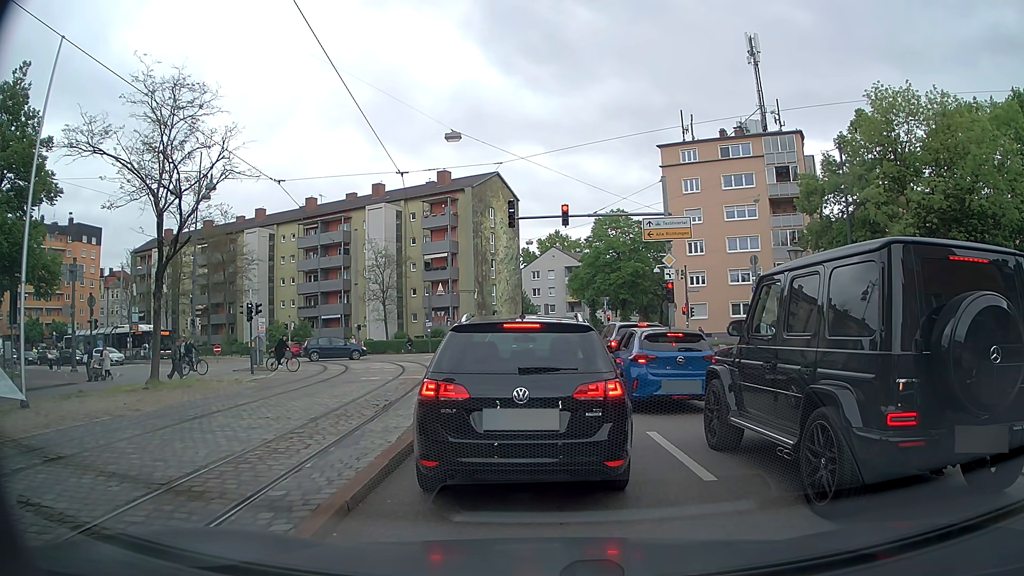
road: tertiary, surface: asphalt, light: Day
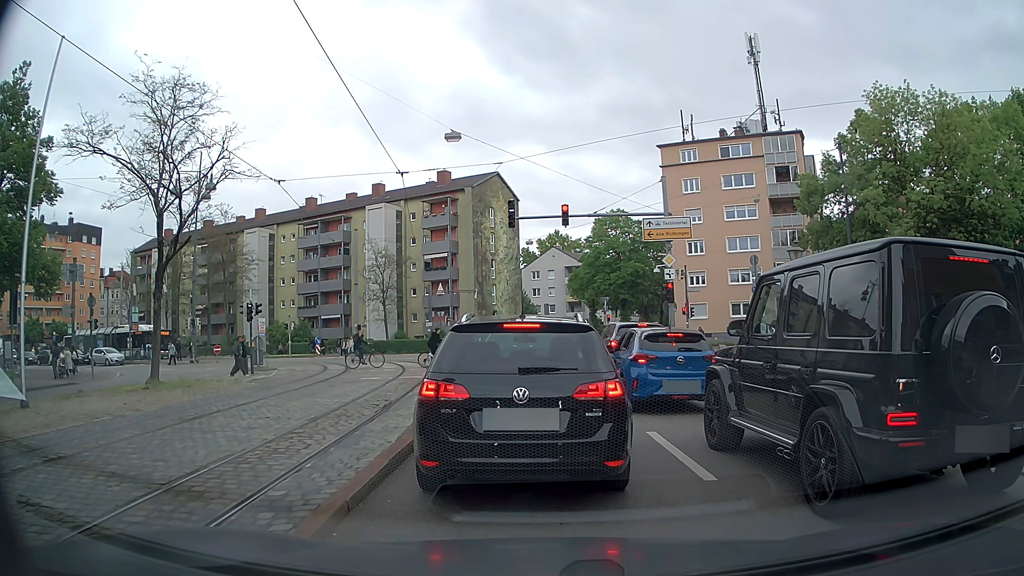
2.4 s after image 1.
(0.0, 0.0) m; 0°
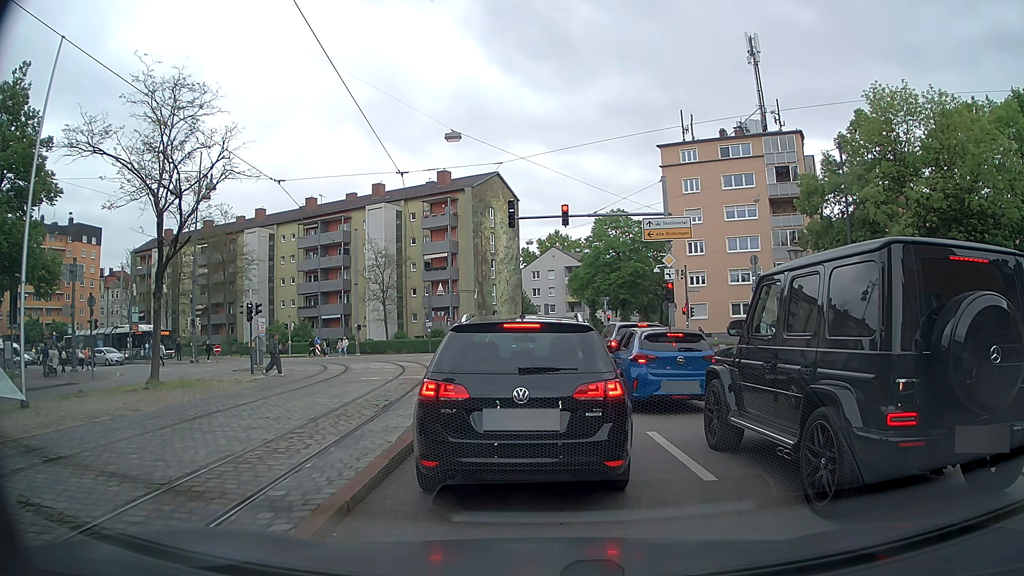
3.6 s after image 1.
(0.0, 0.0) m; 0°
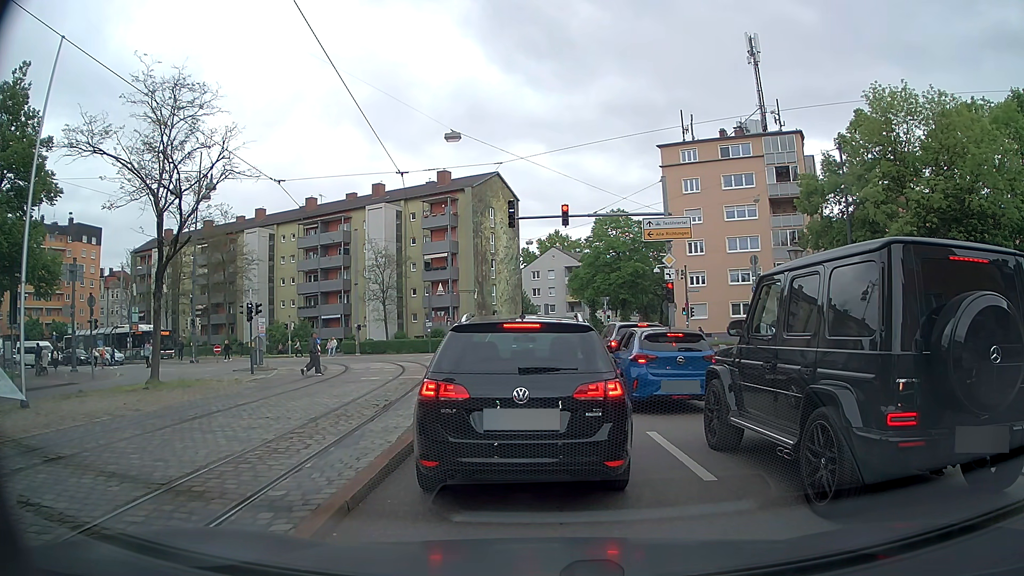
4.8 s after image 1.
(0.0, 0.0) m; 0°
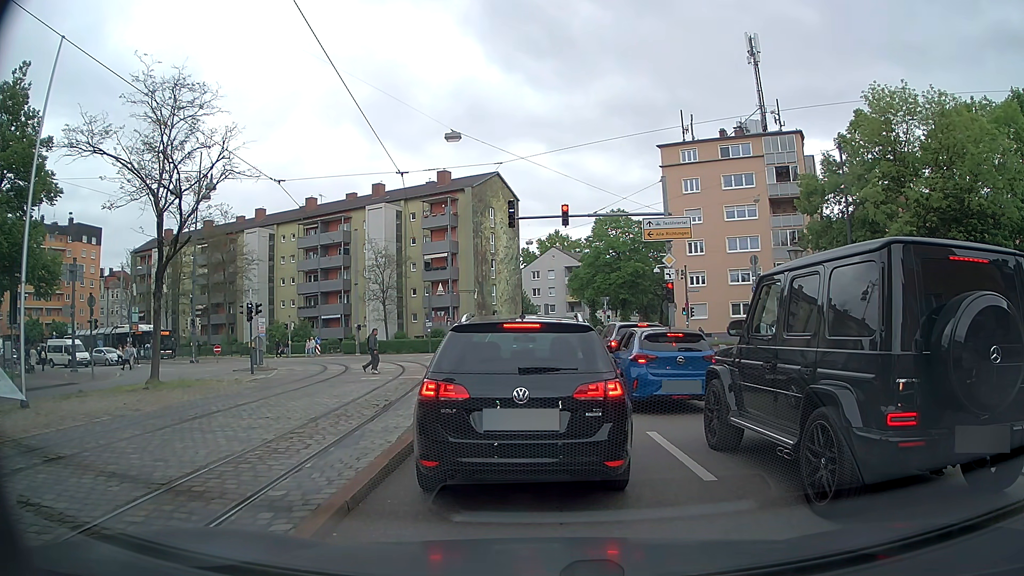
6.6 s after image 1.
(0.0, 0.0) m; 0°
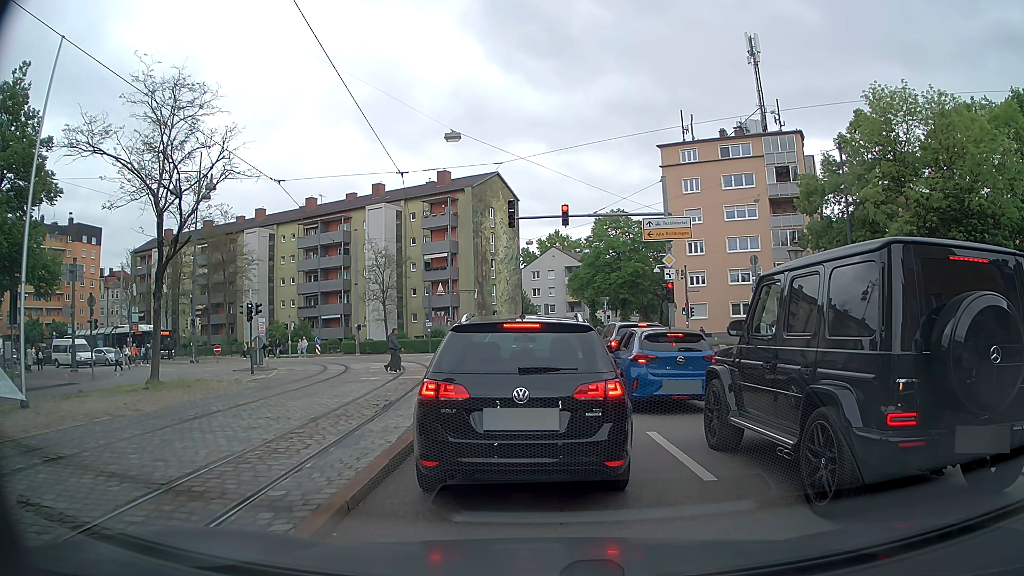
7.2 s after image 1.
(0.0, 0.0) m; 0°
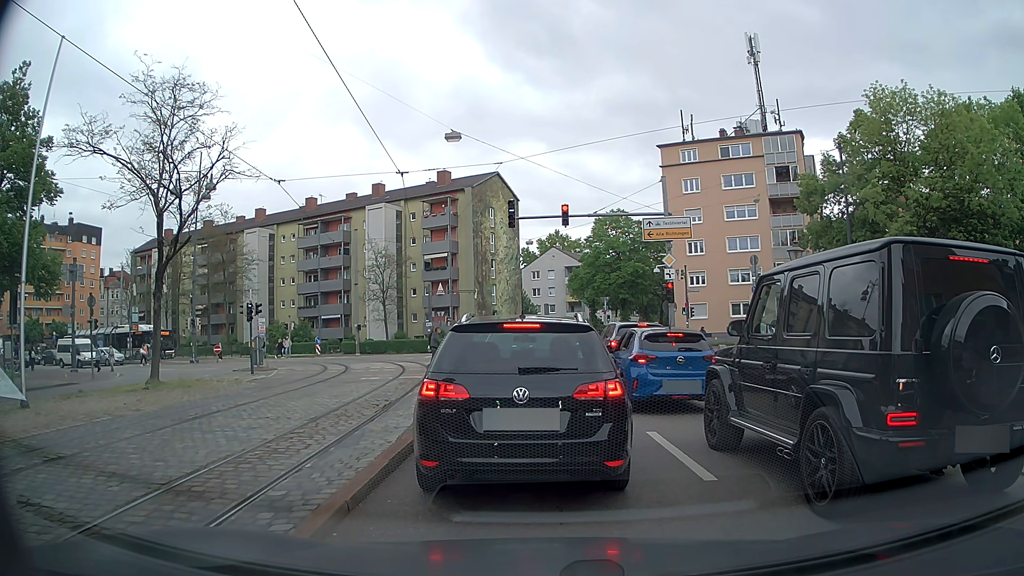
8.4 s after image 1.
(0.0, 0.0) m; 0°
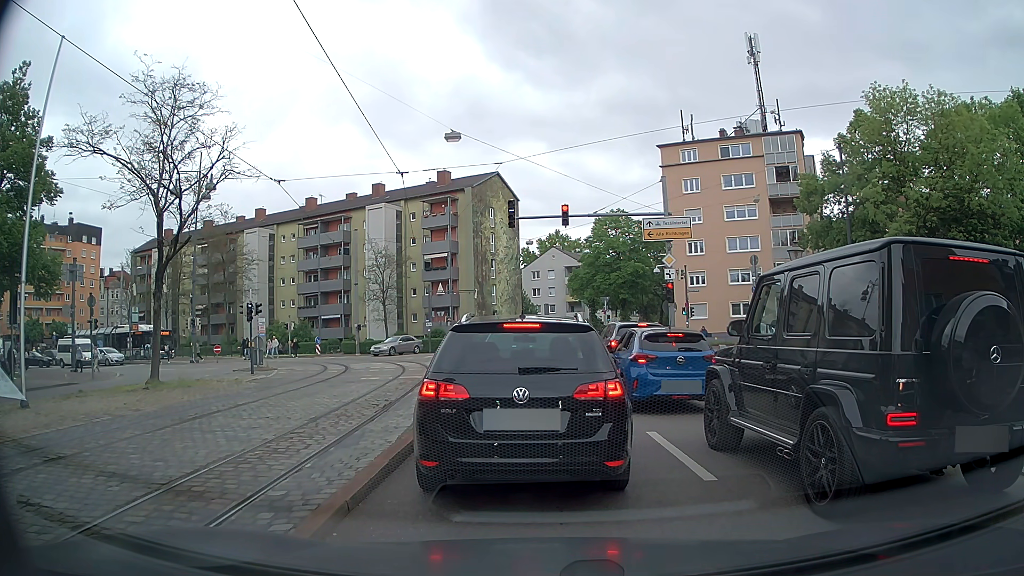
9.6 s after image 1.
(0.0, 0.0) m; 0°
(0, +10) (0, +20) (-1, +30) (-1, +40) (-5, +49) (-13, +56) (-22, +60) (-31, +63) (-41, +66) (-50, +69) m
